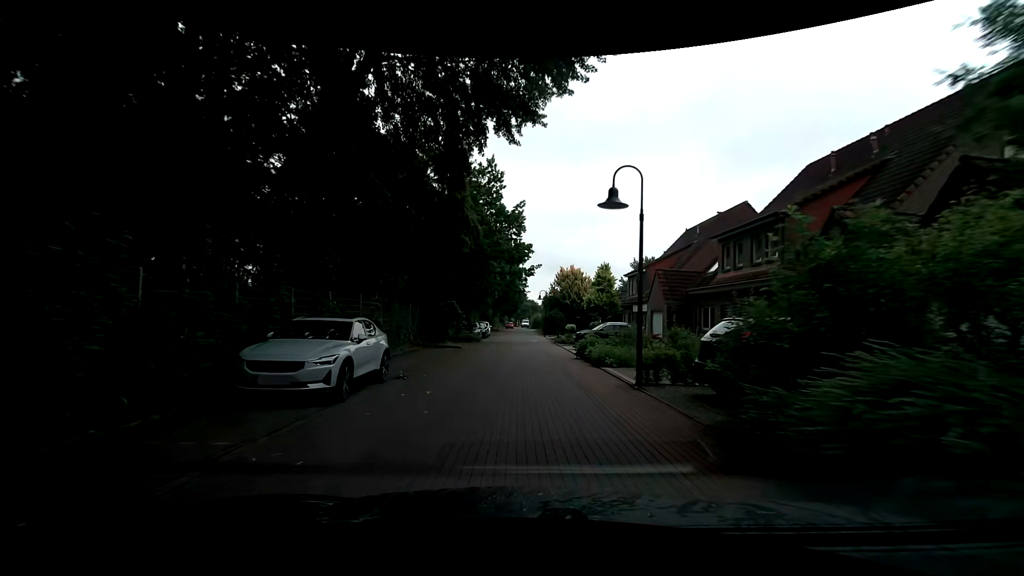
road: residential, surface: paving_stones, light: Day
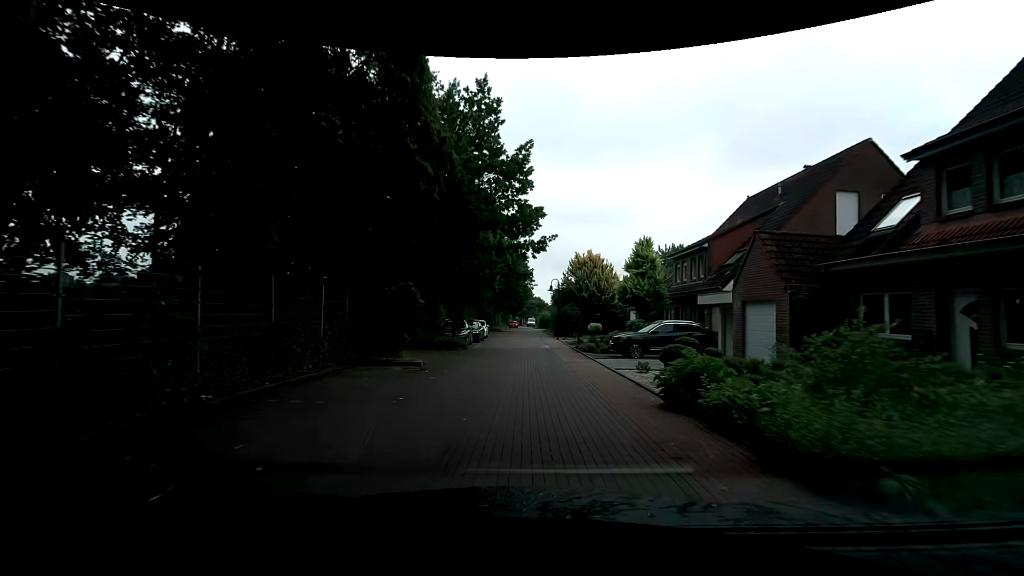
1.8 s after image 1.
(+0.1, +11.7) m; 0°
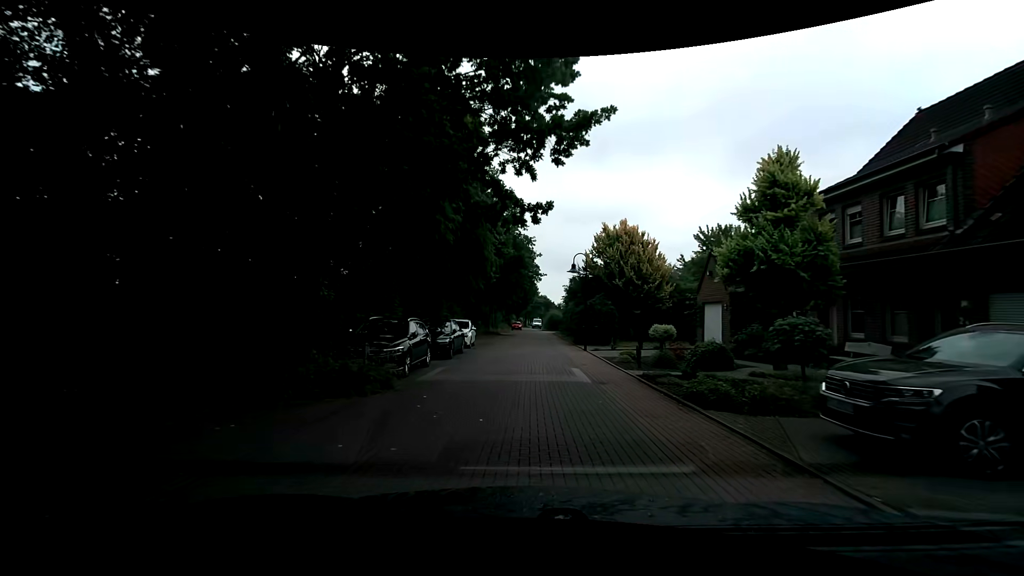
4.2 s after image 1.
(-0.2, +14.6) m; -1°
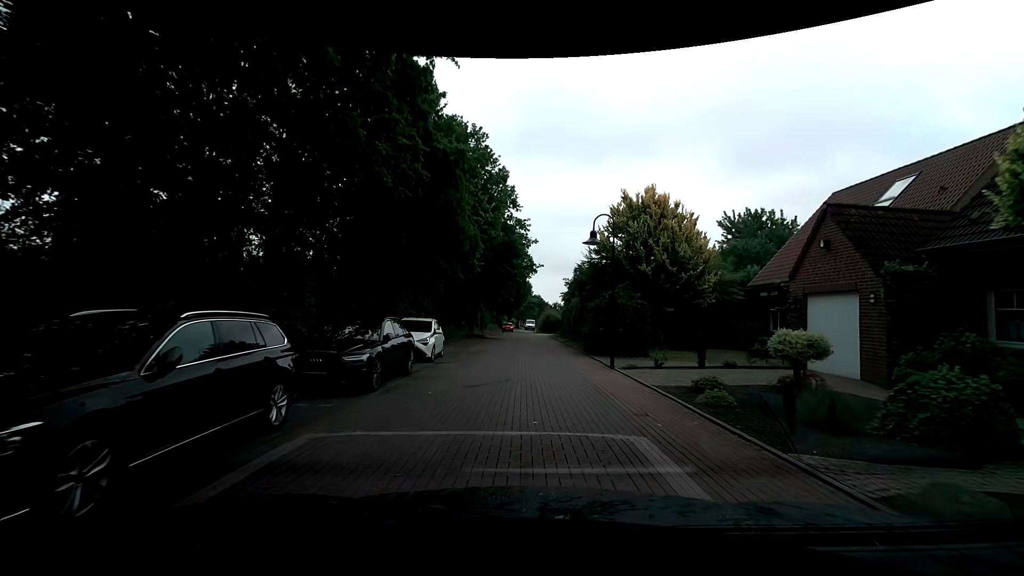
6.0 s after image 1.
(0.0, +8.9) m; +2°
